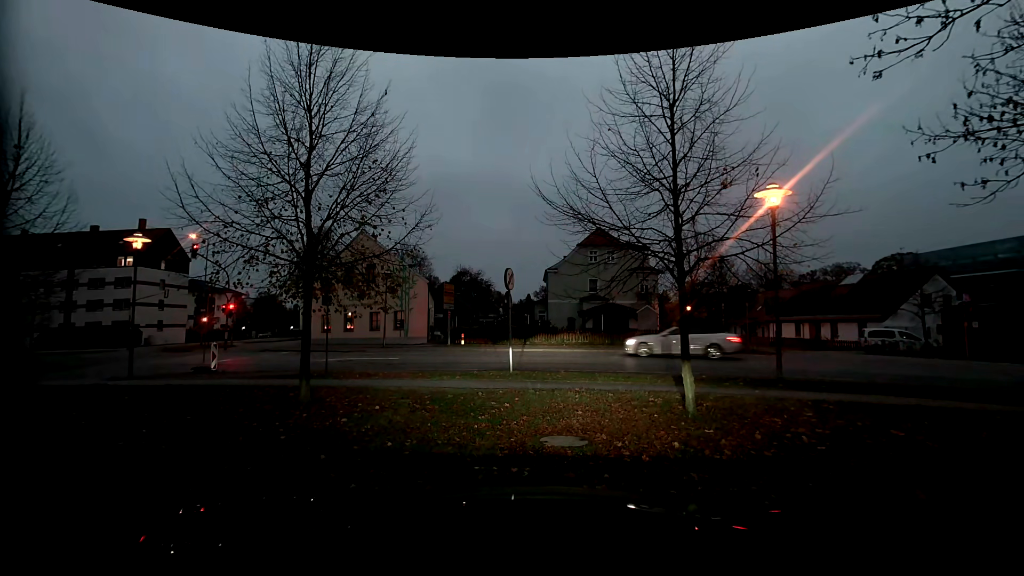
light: Dusk
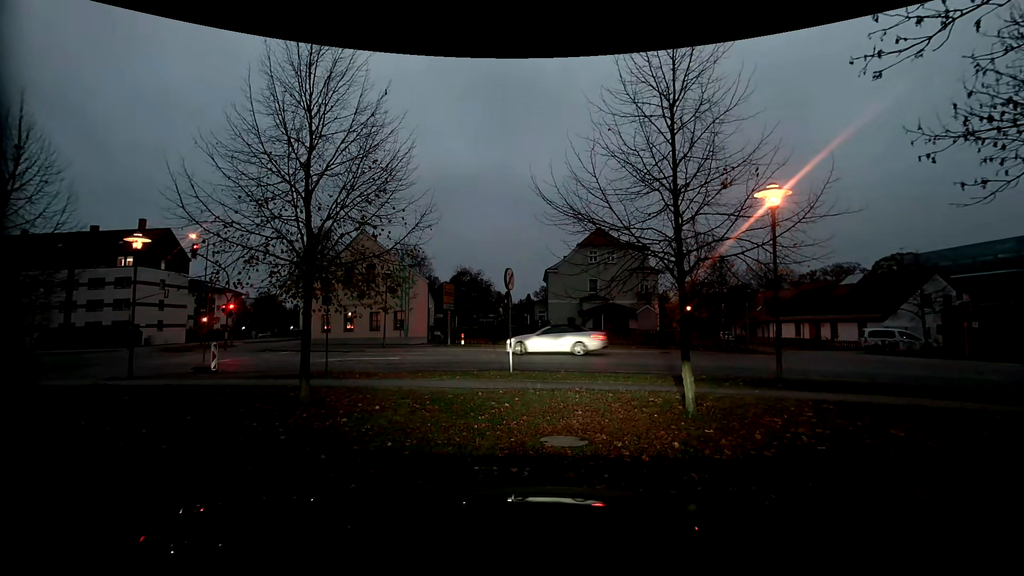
(0.0, 0.0) m; 0°
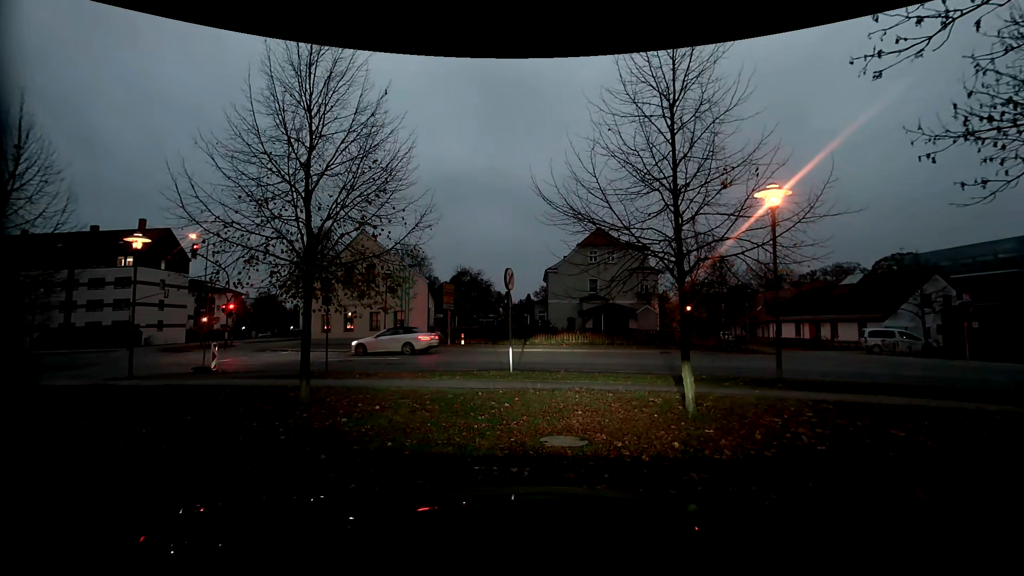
(0.0, 0.0) m; 0°
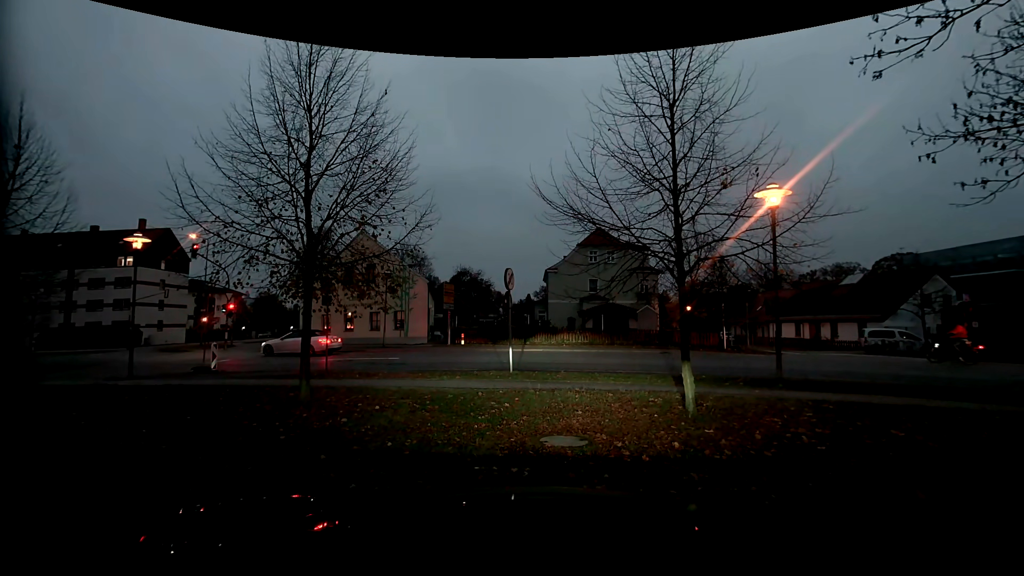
(0.0, 0.0) m; 0°
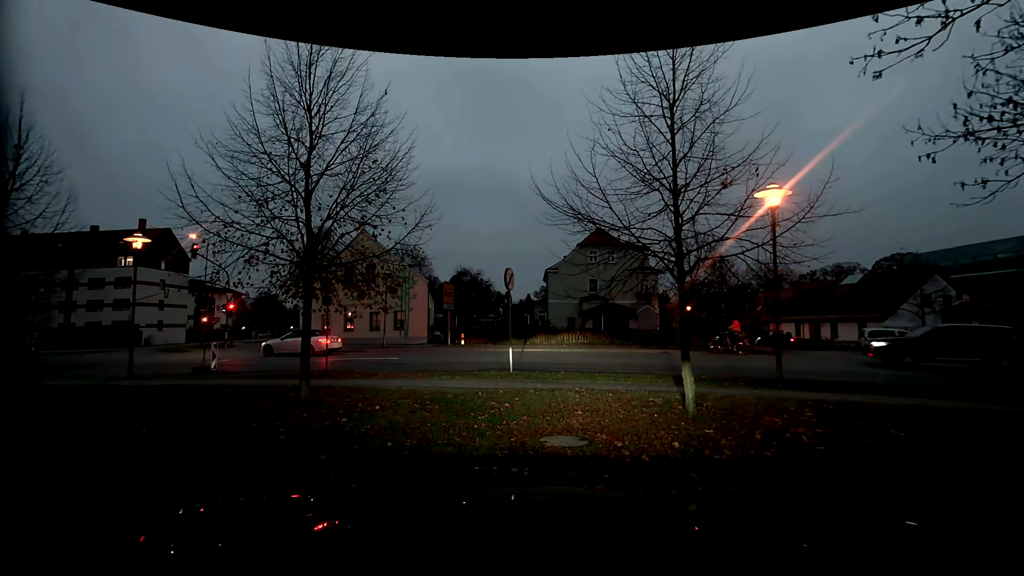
(0.0, 0.0) m; 0°
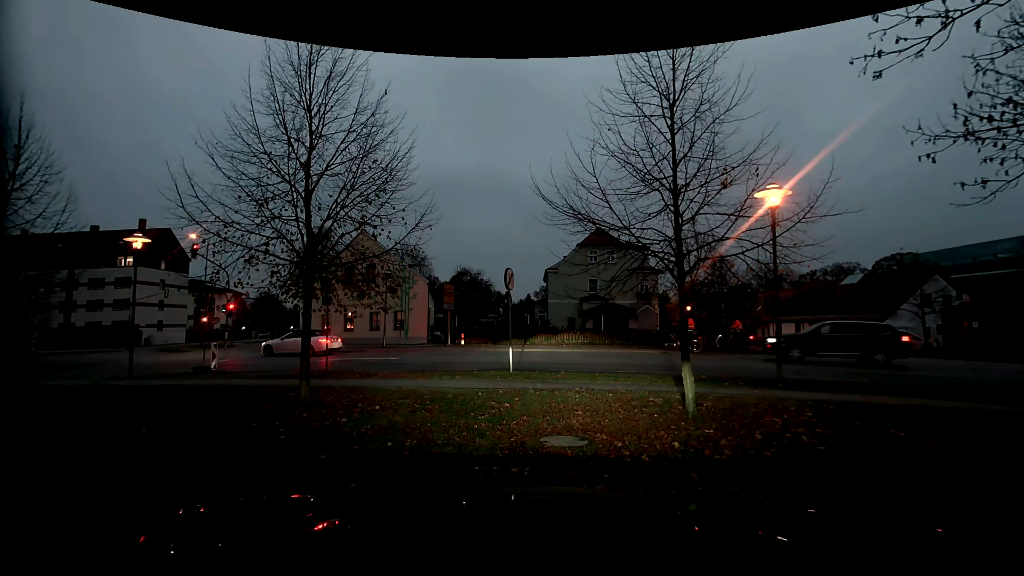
(0.0, 0.0) m; 0°
